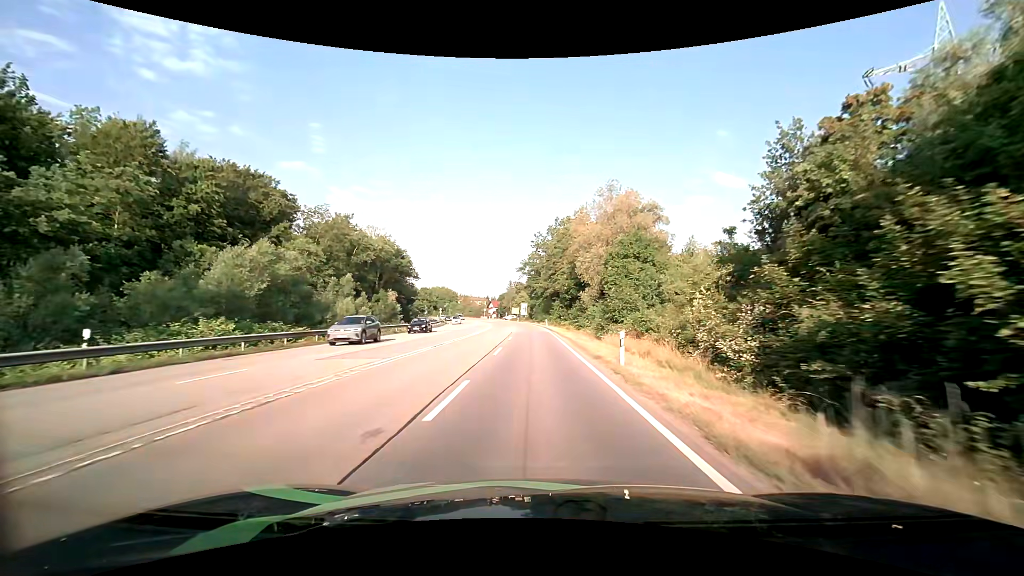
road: secondary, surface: asphalt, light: Day
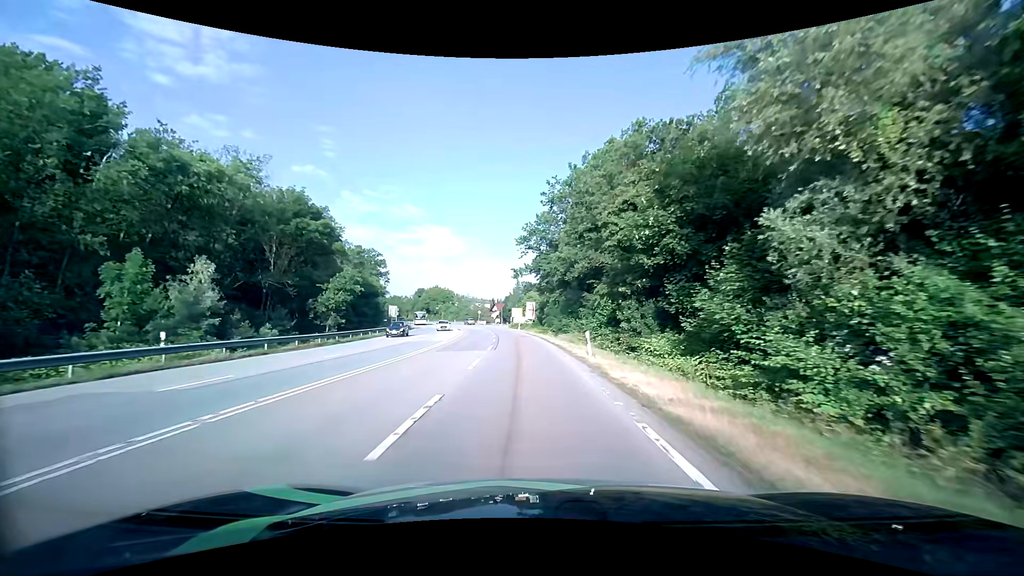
(-0.6, +43.9) m; -2°
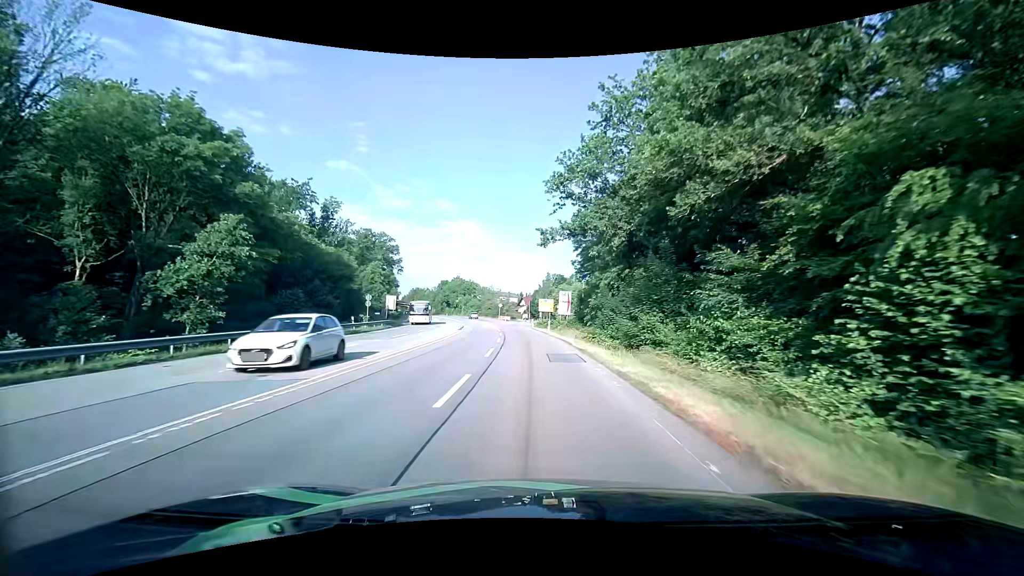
(-0.7, +24.5) m; -3°
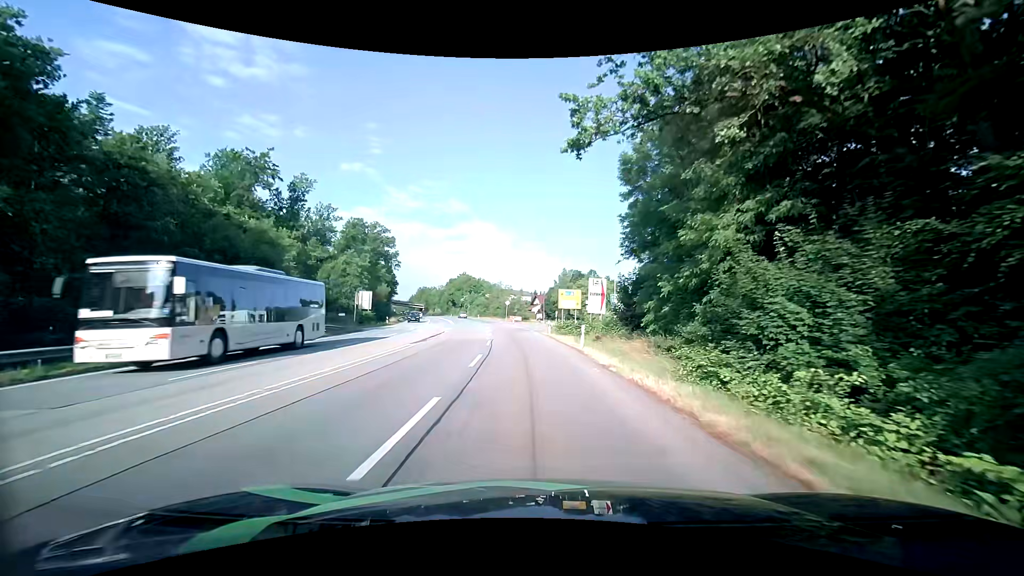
(-0.2, +21.1) m; -1°
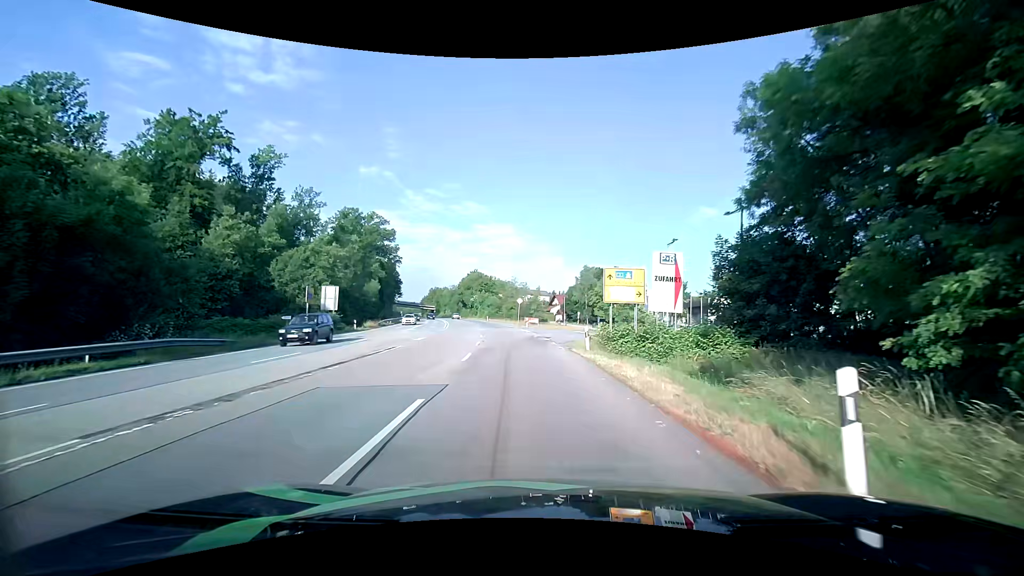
(-0.3, +18.4) m; -2°
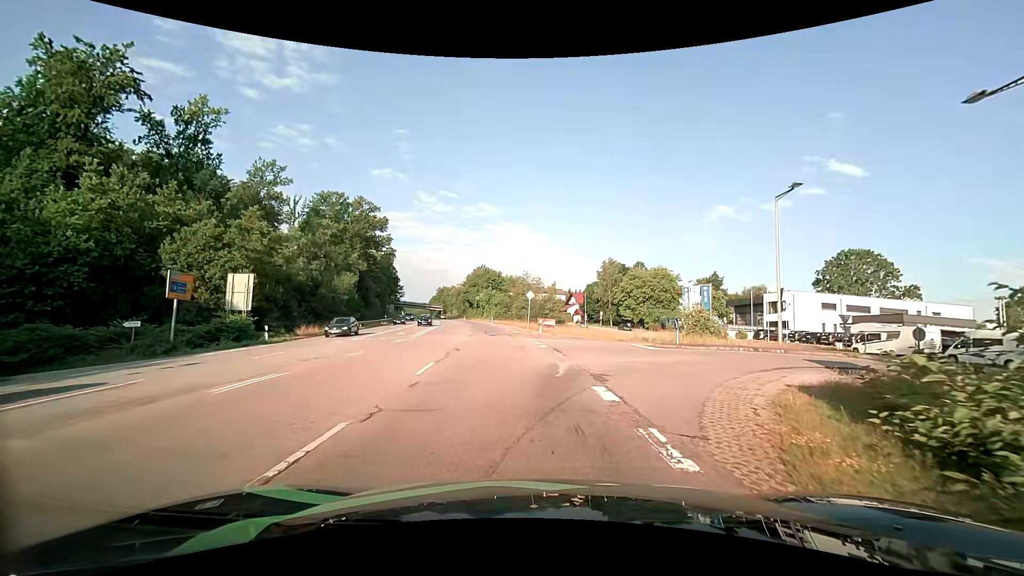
(-0.4, +18.9) m; -2°
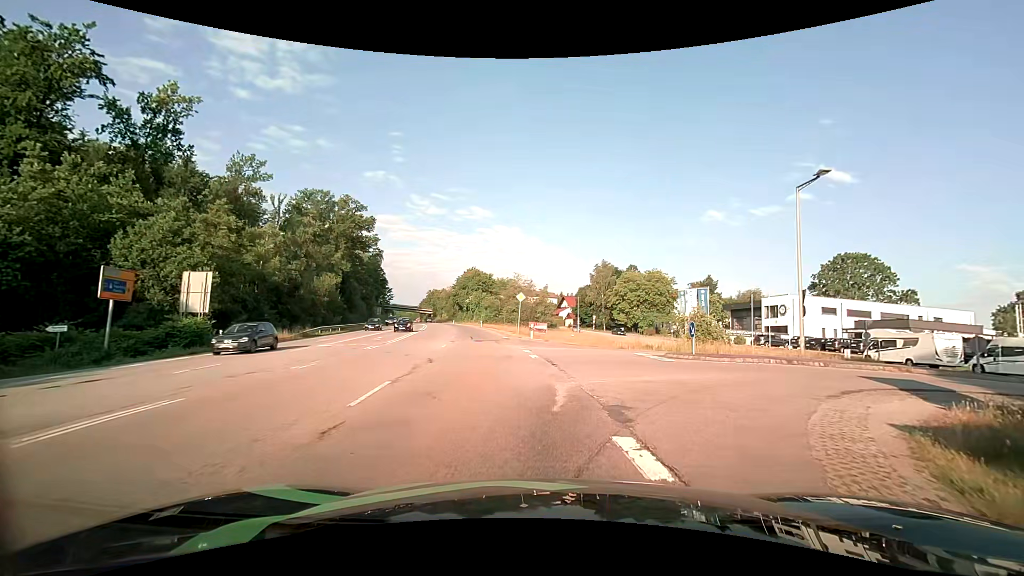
(0.0, +3.4) m; 0°
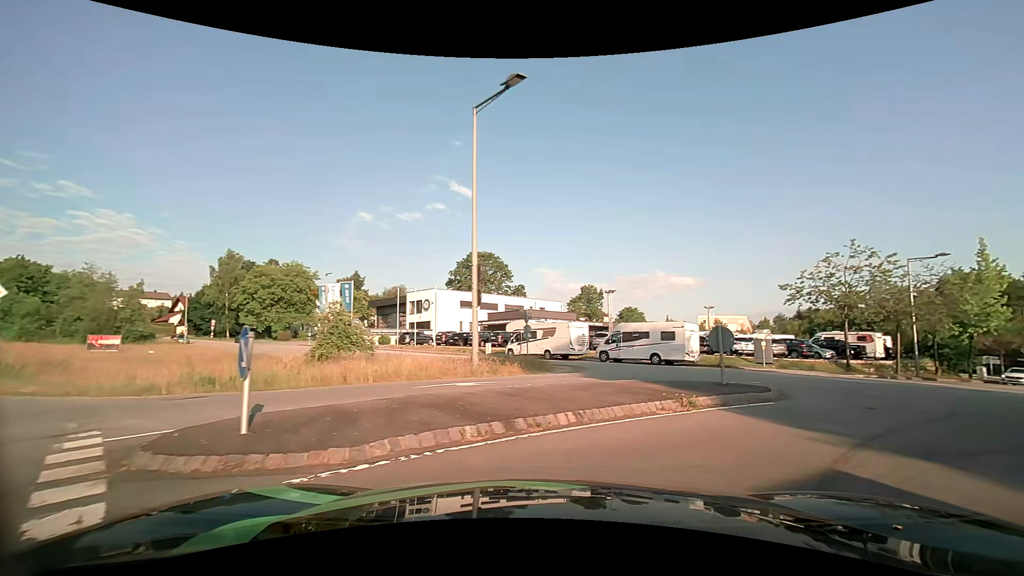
(+3.5, +12.4) m; +39°
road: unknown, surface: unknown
